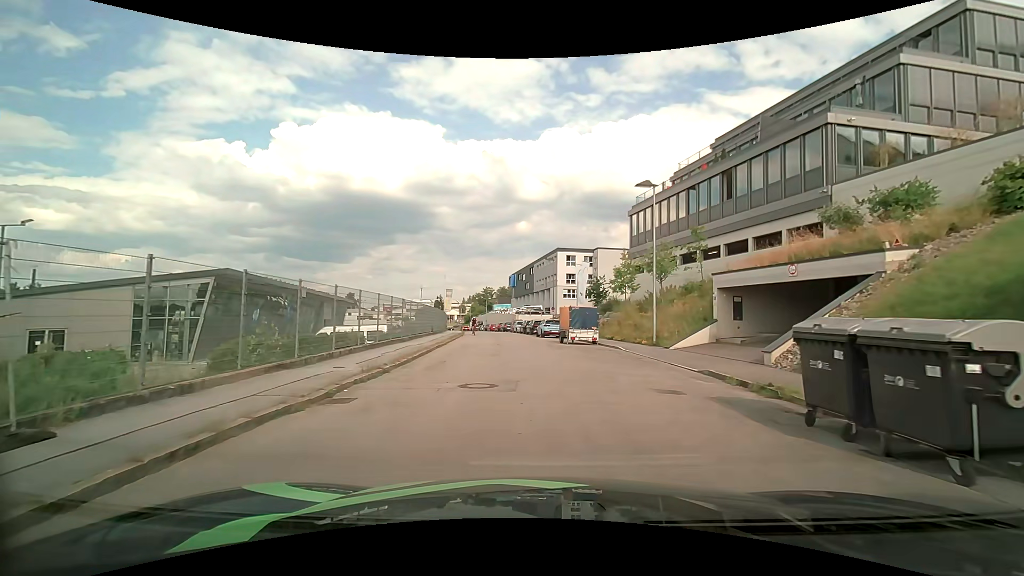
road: residential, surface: asphalt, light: Day
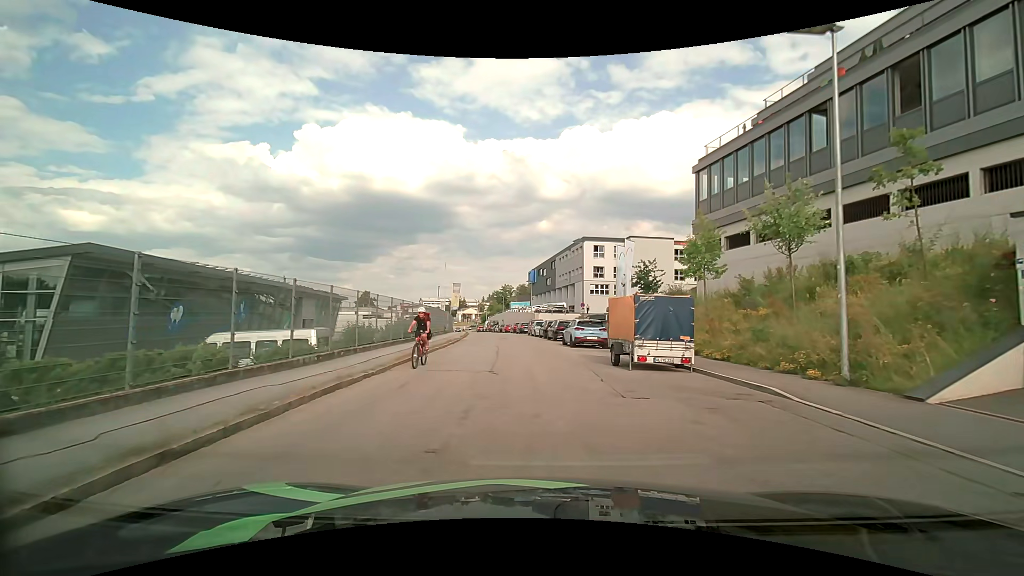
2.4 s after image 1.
(-0.2, +13.1) m; -3°
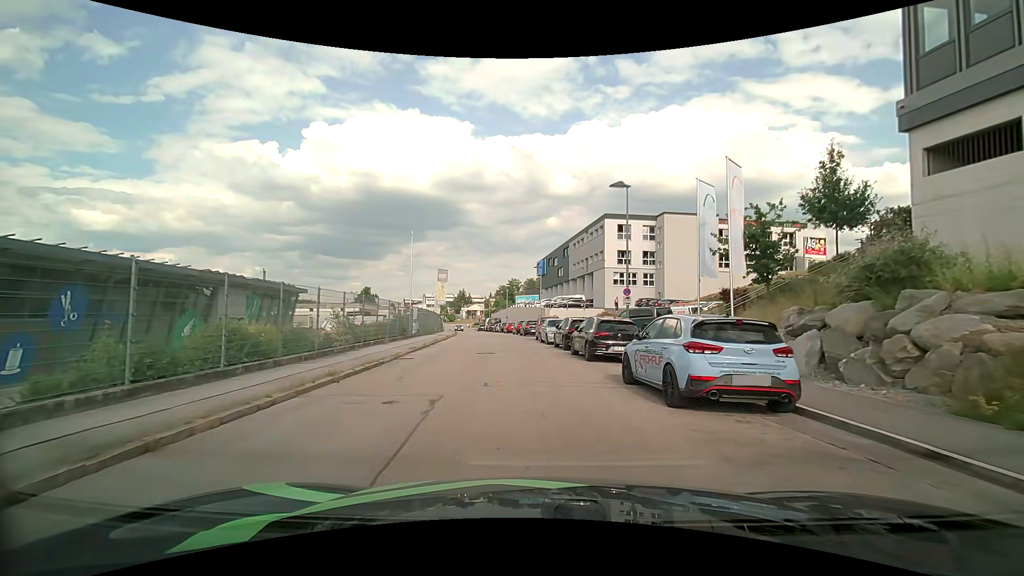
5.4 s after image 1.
(-0.1, +17.2) m; -1°
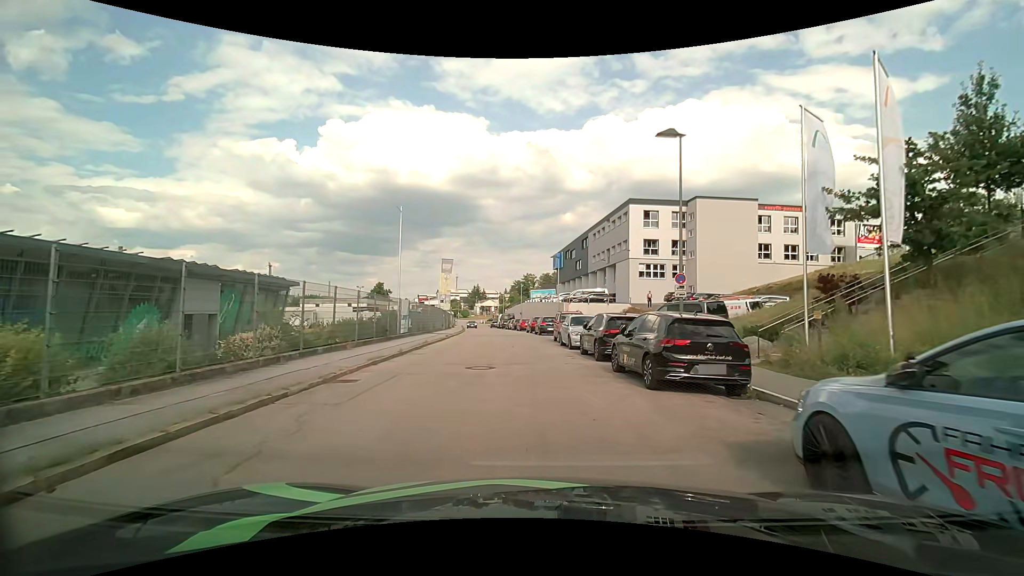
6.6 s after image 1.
(-0.1, +6.6) m; -2°
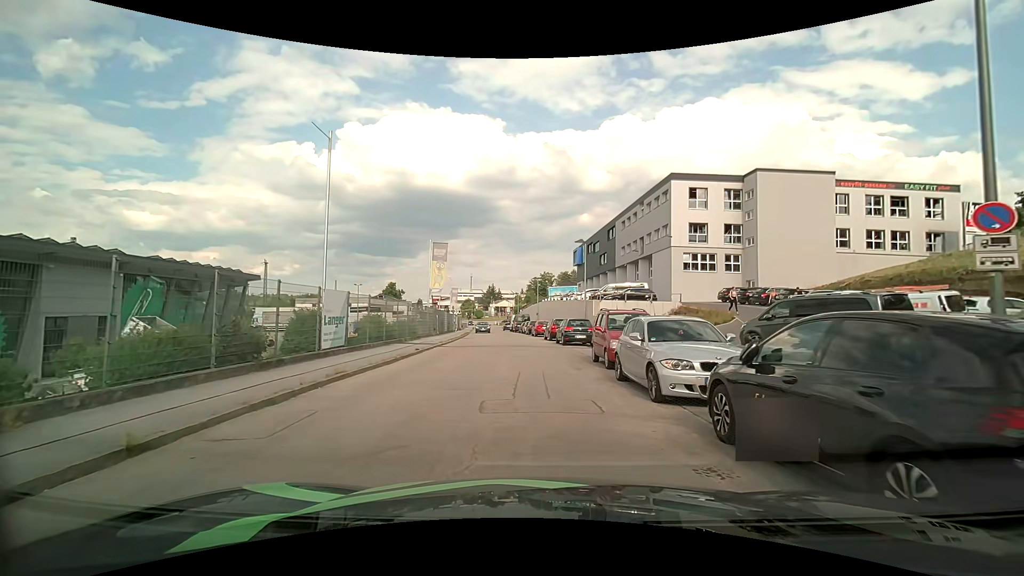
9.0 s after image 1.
(-0.2, +11.8) m; -2°
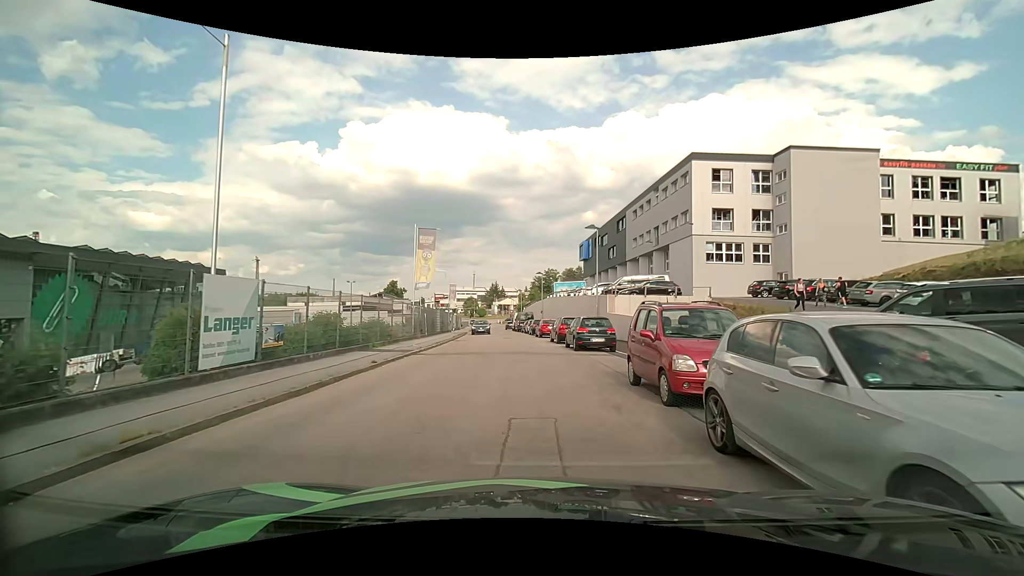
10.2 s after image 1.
(0.0, +5.7) m; 0°
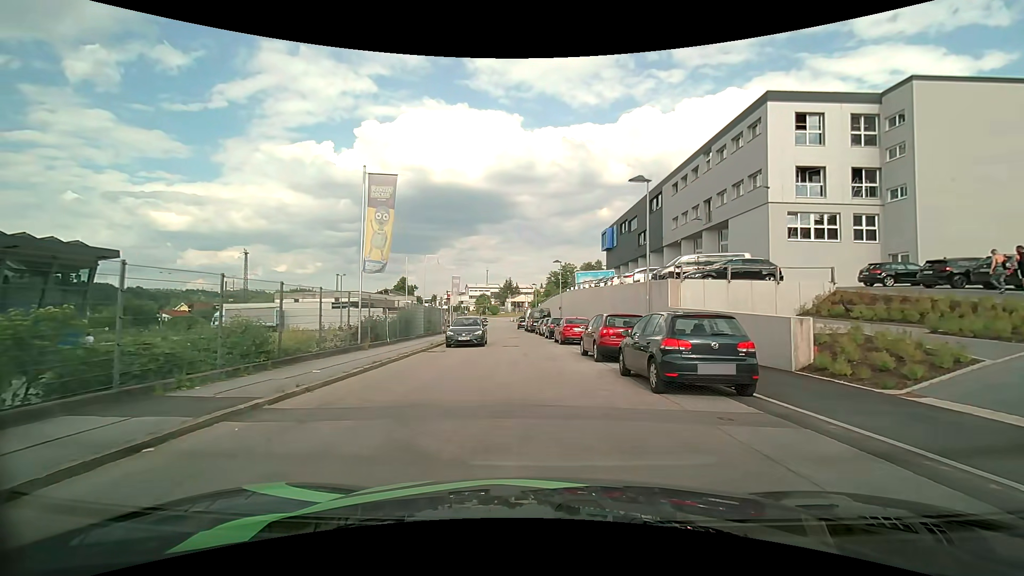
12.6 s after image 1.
(-0.1, +12.1) m; -1°
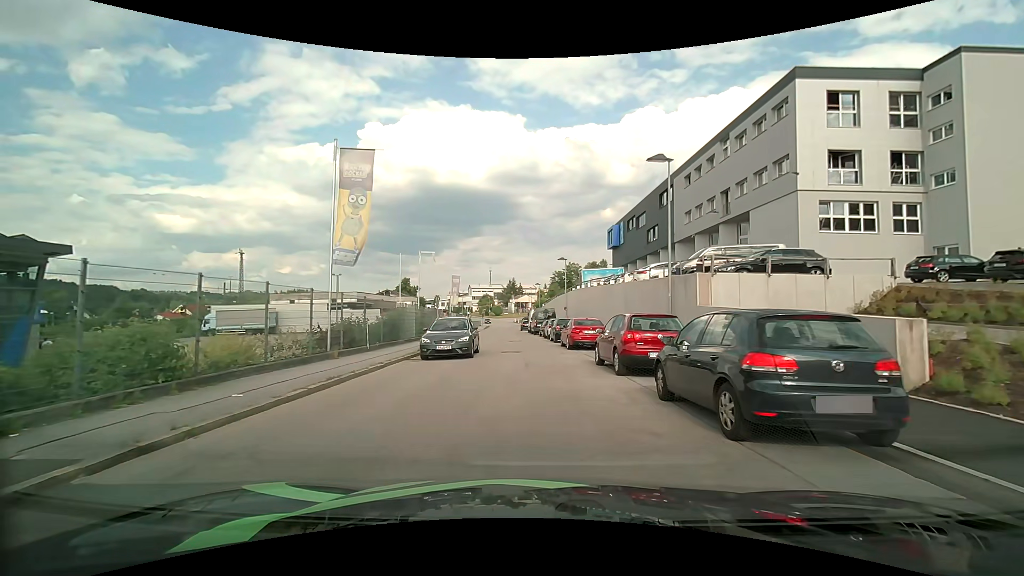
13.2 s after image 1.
(0.0, +3.3) m; 0°
